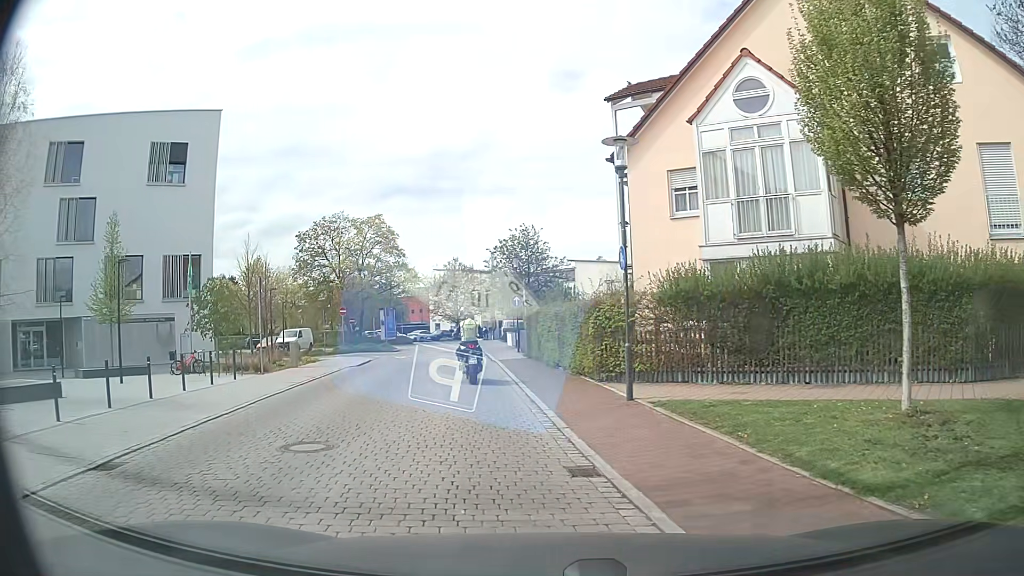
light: Day
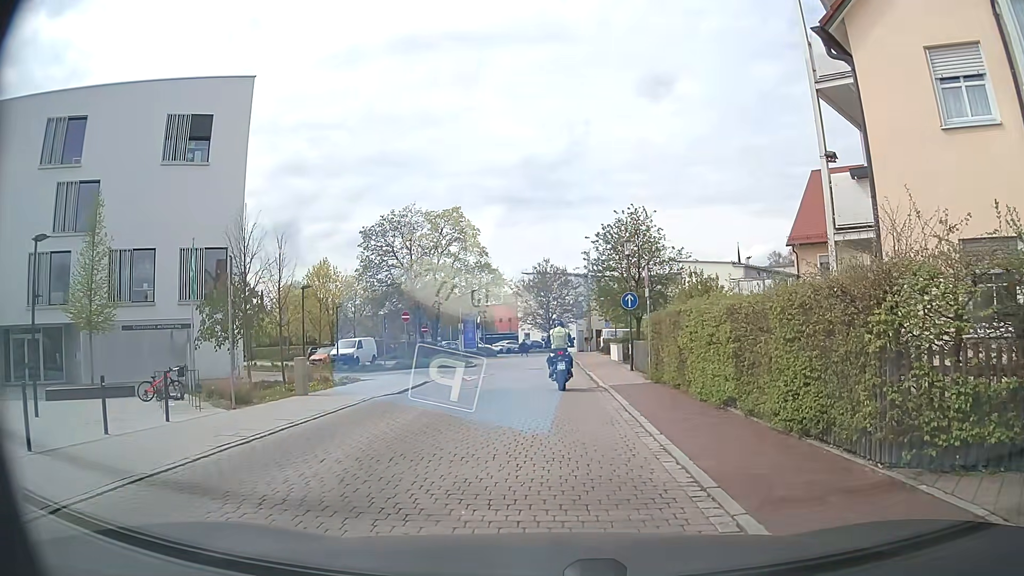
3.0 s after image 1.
(-0.8, +8.9) m; -8°
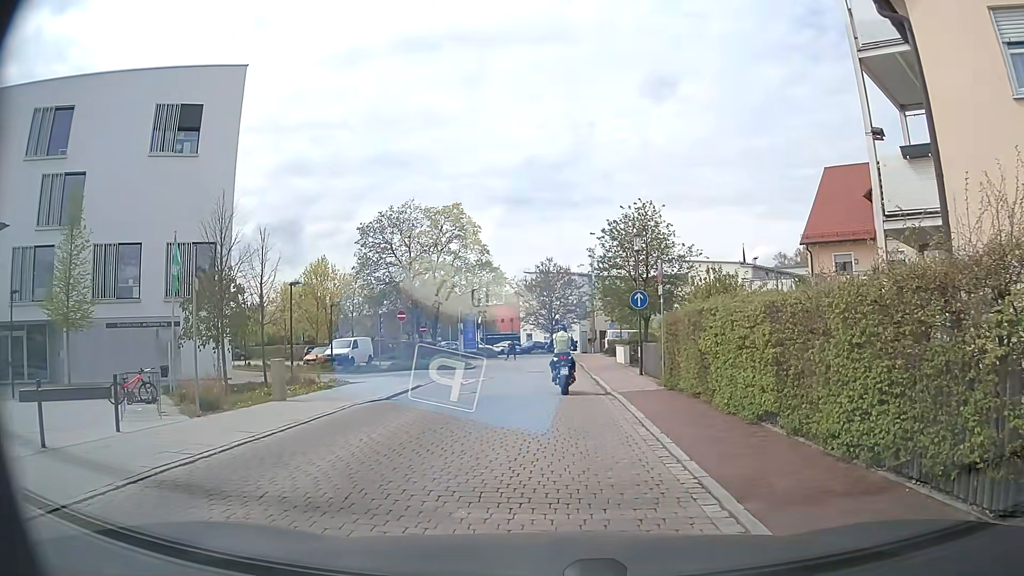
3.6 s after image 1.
(0.0, +1.7) m; 0°
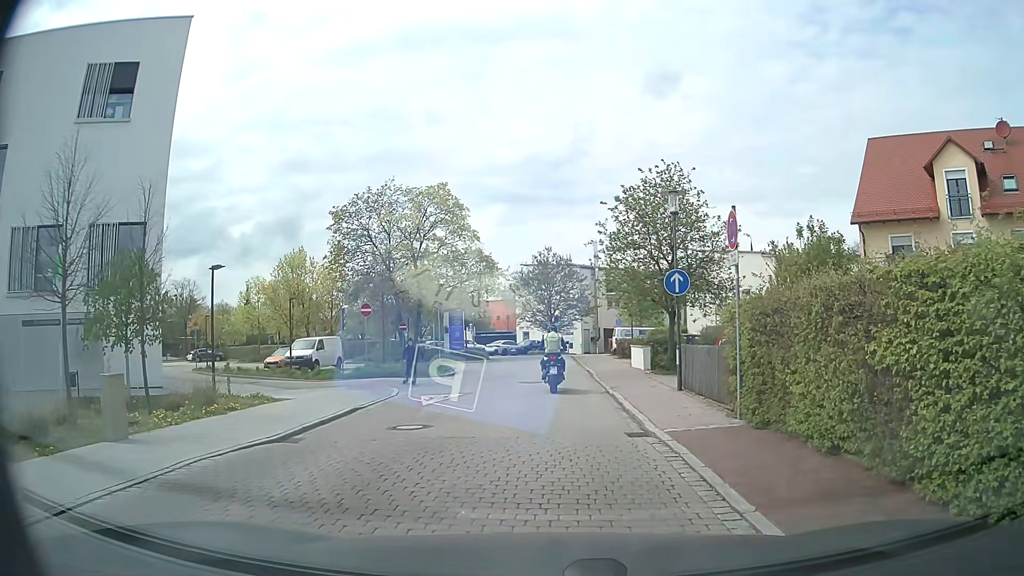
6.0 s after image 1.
(0.0, +6.8) m; -2°
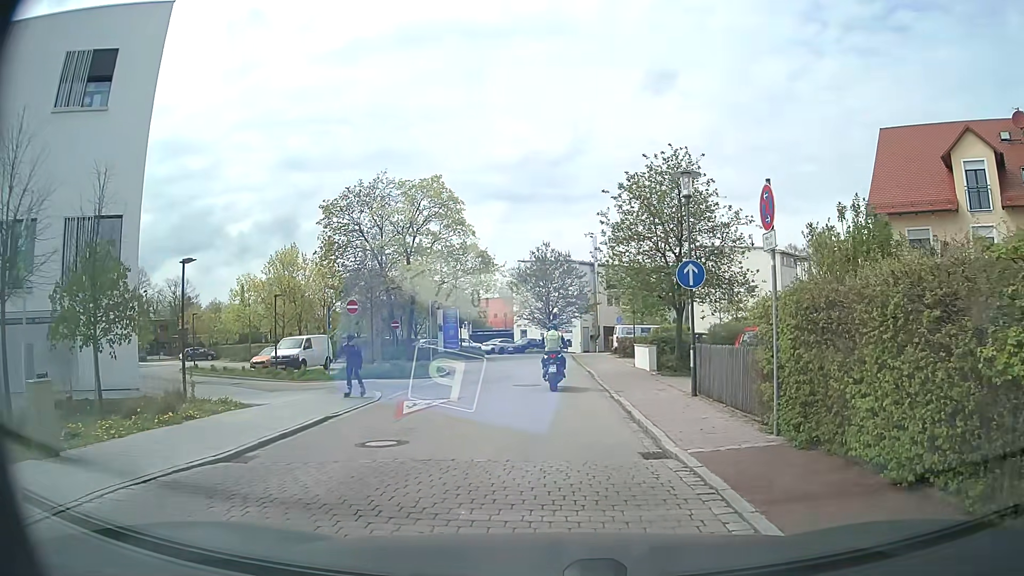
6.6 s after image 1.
(+0.1, +1.8) m; +2°
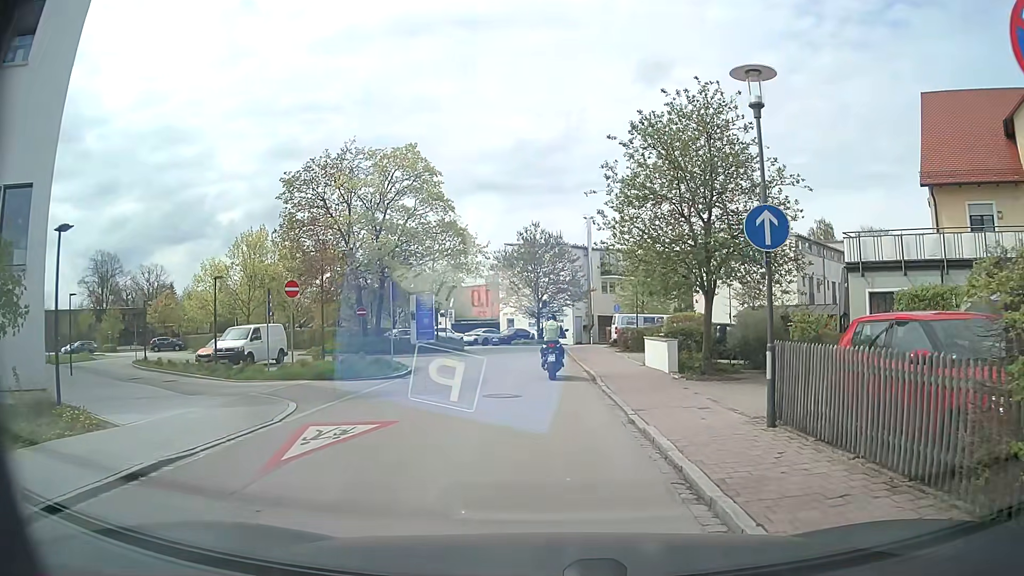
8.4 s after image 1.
(+0.1, +5.6) m; +1°
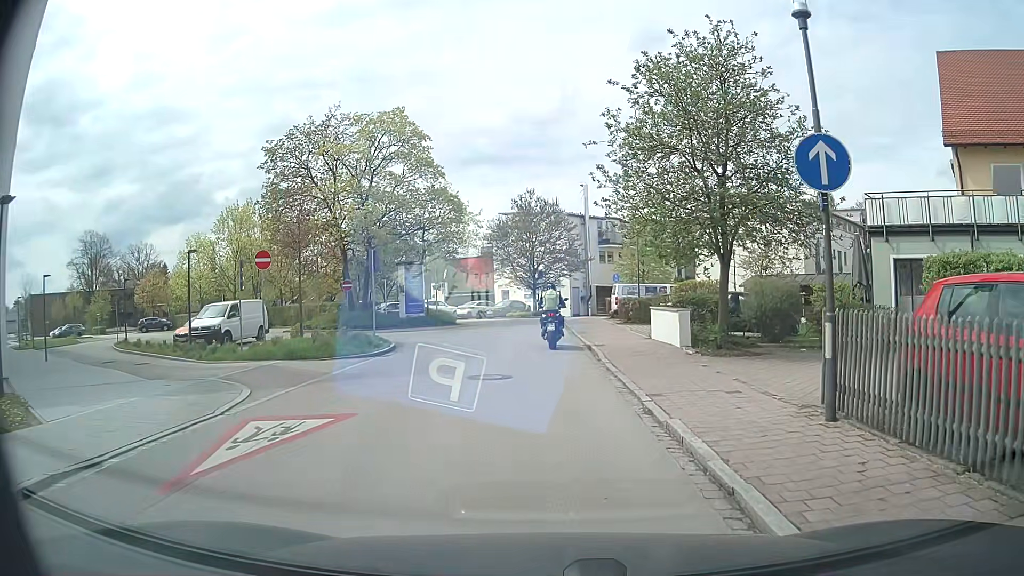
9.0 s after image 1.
(0.0, +2.0) m; -1°
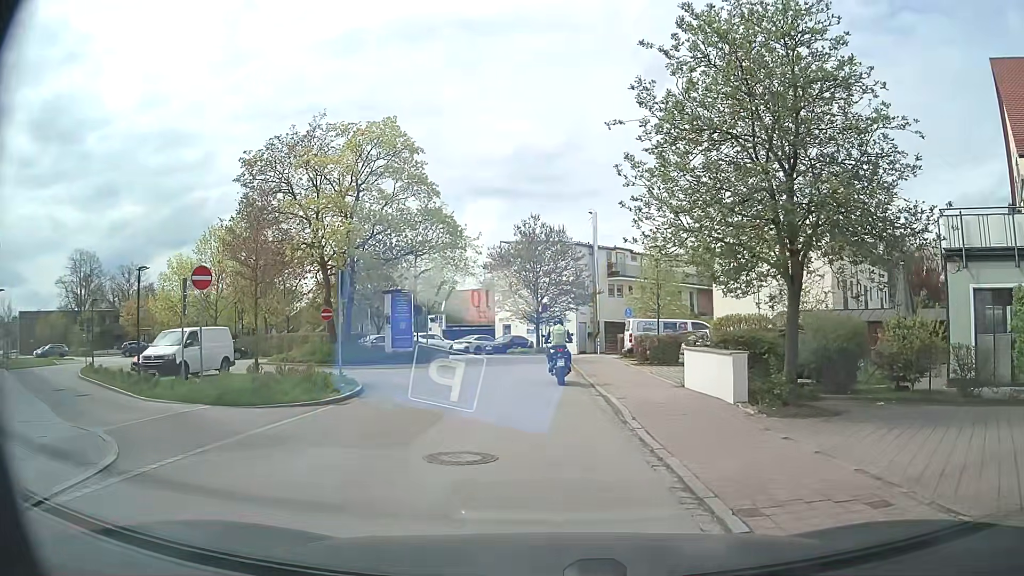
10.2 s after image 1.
(+0.1, +4.2) m; +2°
